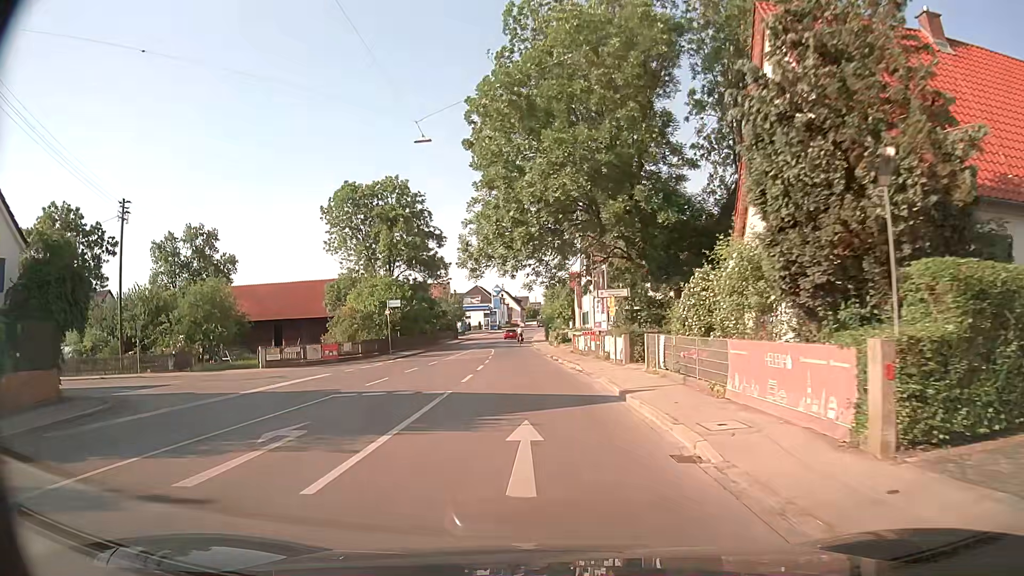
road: tertiary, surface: asphalt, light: Day
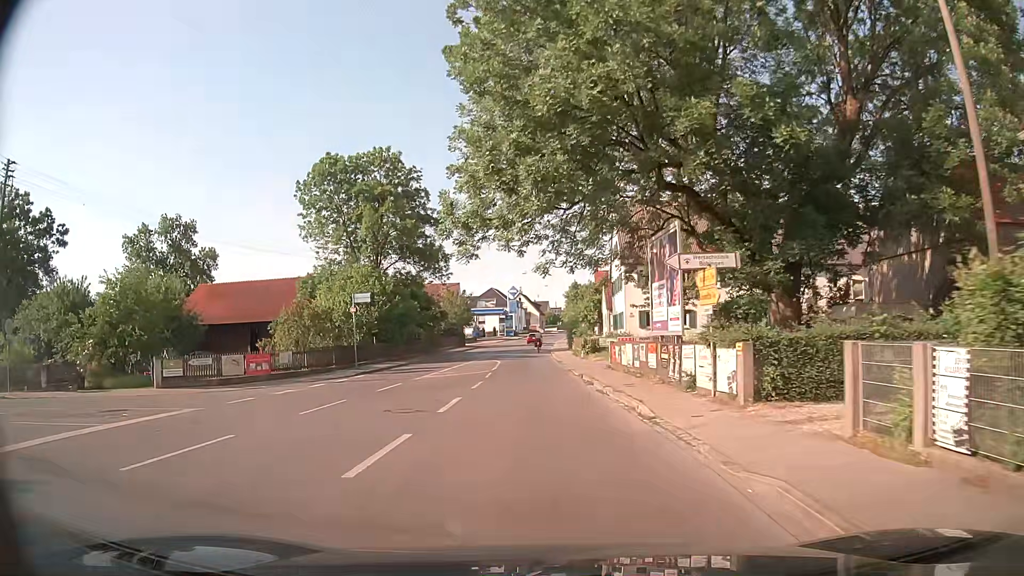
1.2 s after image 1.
(-0.2, +12.7) m; -1°
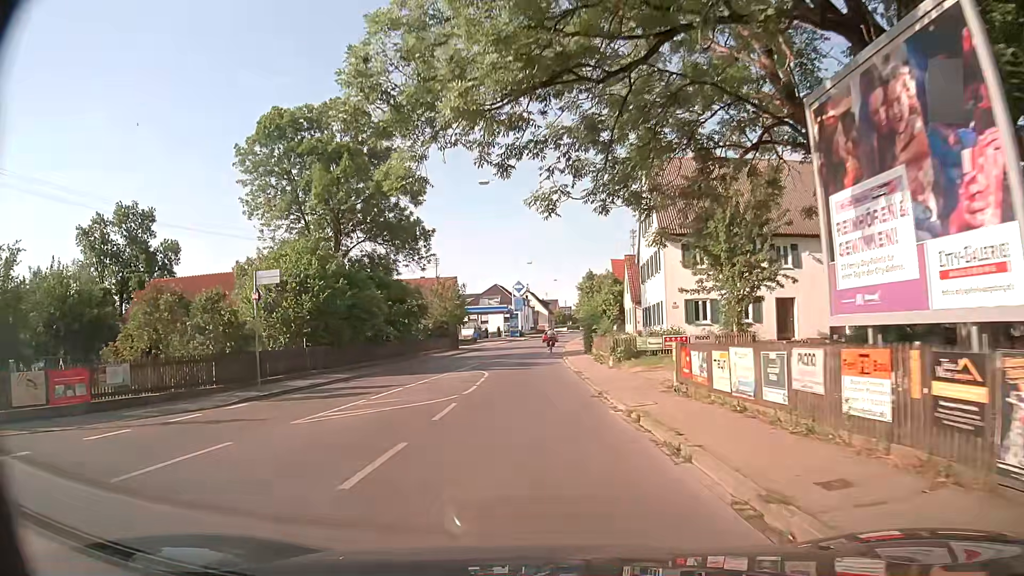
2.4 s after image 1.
(-0.2, +12.7) m; -2°
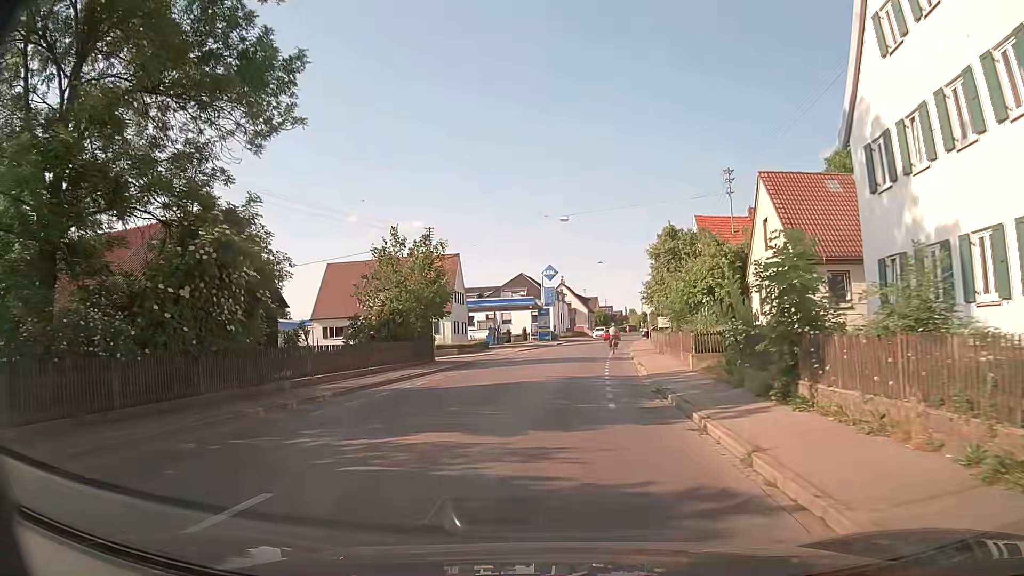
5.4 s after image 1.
(-0.6, +28.6) m; -2°
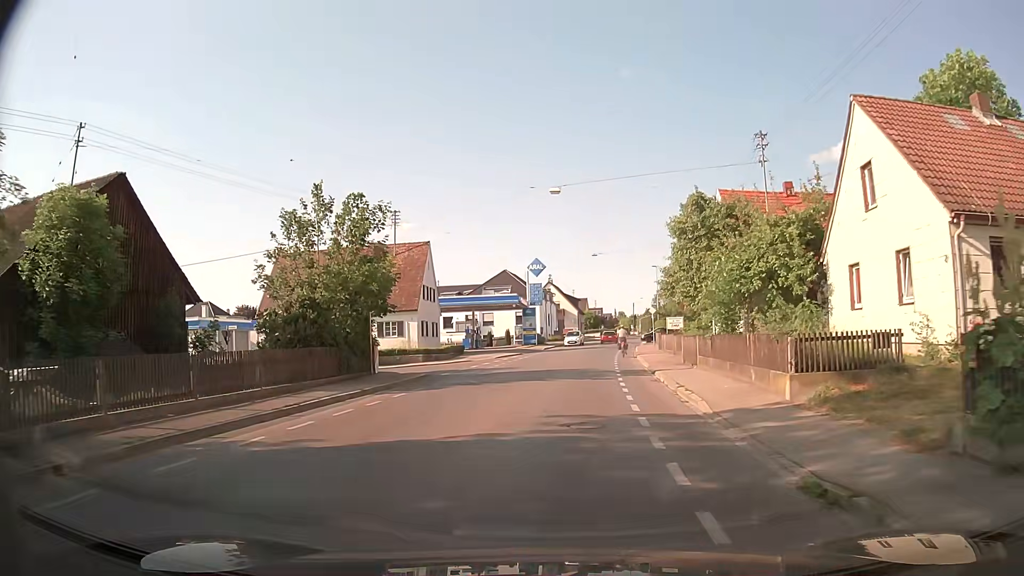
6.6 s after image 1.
(0.0, +9.8) m; +1°
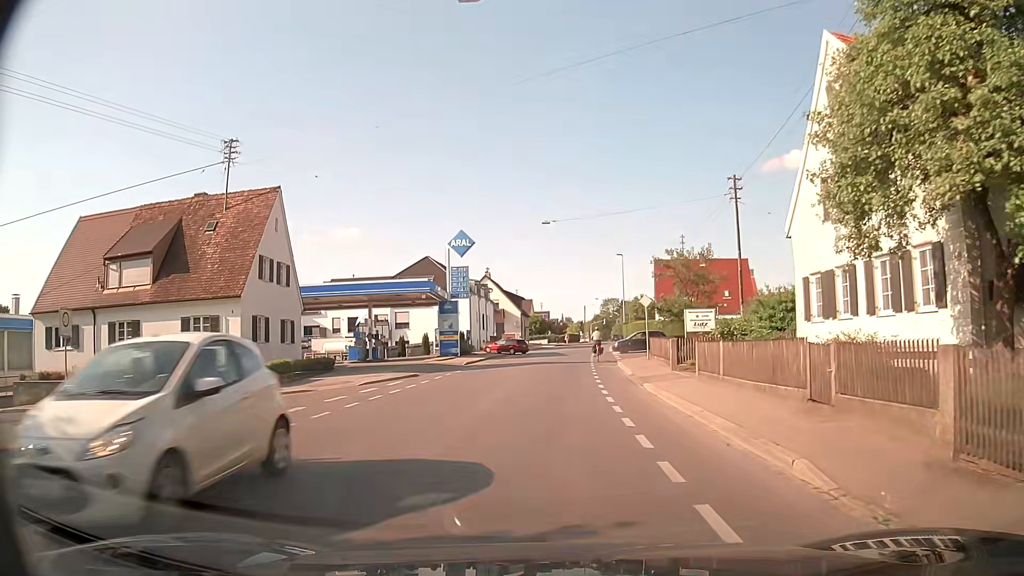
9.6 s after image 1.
(+0.7, +21.8) m; +4°
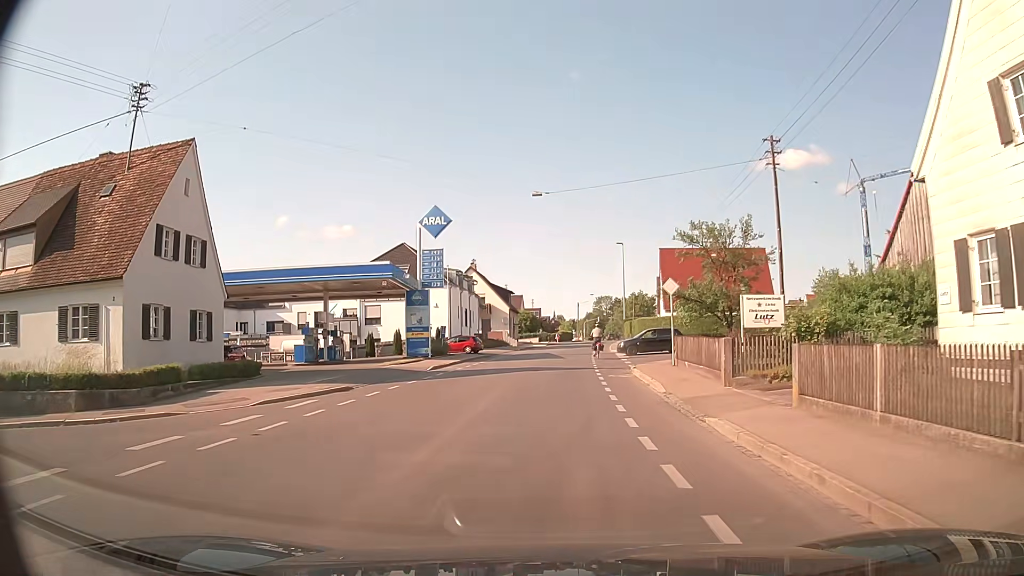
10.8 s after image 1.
(+0.1, +8.3) m; +1°
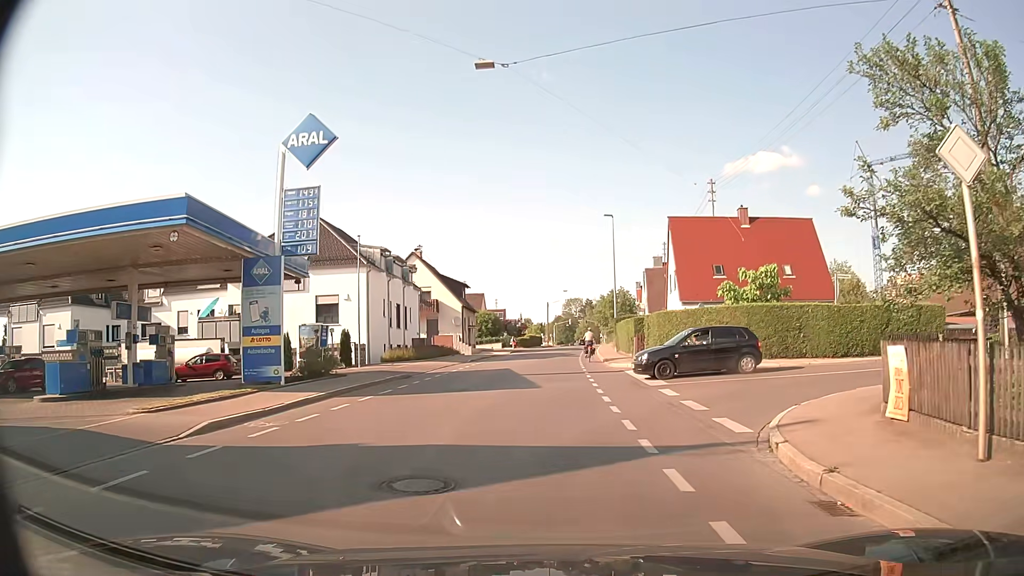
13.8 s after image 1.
(+0.2, +18.2) m; +3°
